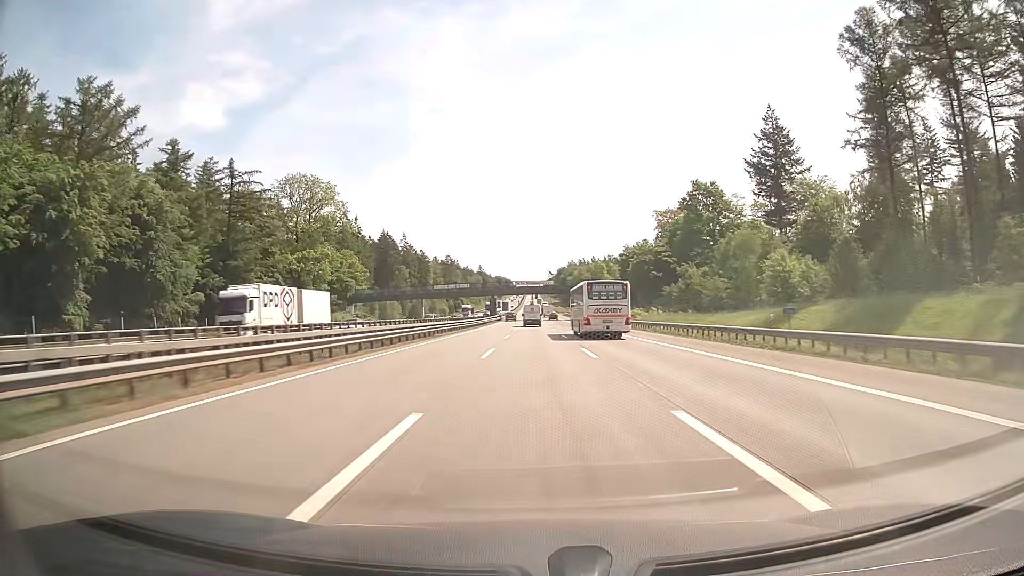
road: motorway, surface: concrete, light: Day
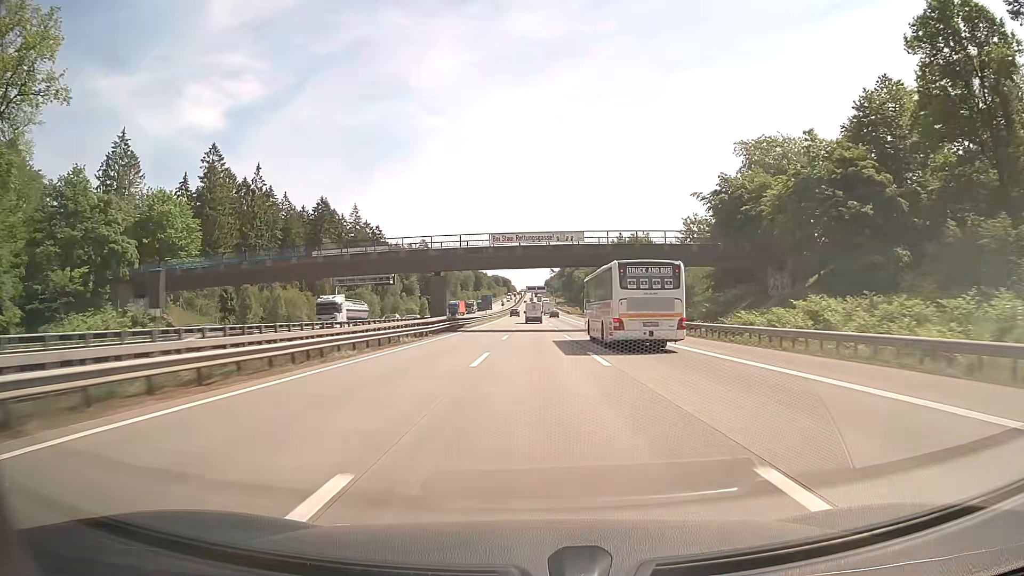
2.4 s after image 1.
(0.0, +75.6) m; 0°
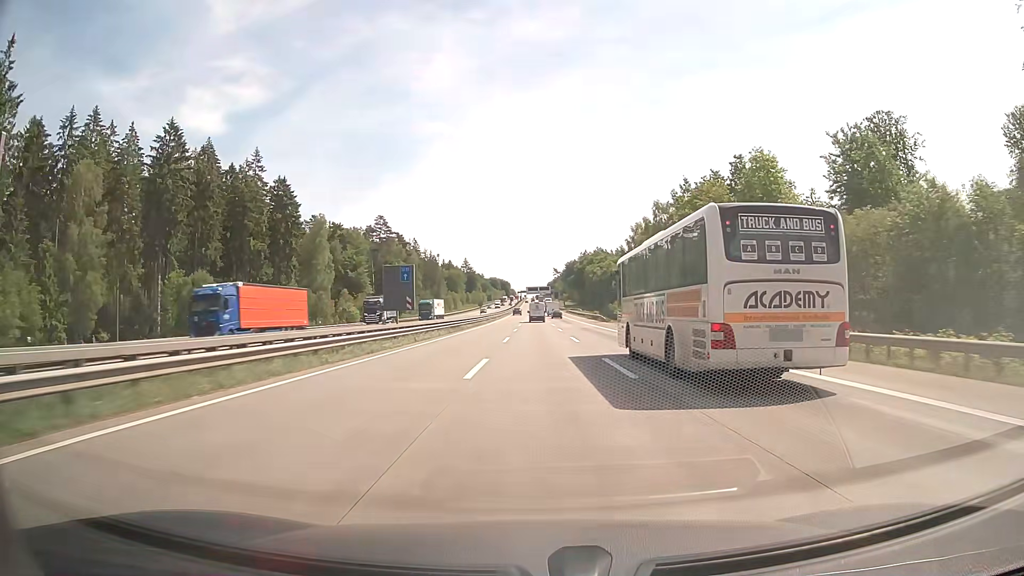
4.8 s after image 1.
(-0.1, +75.4) m; 0°
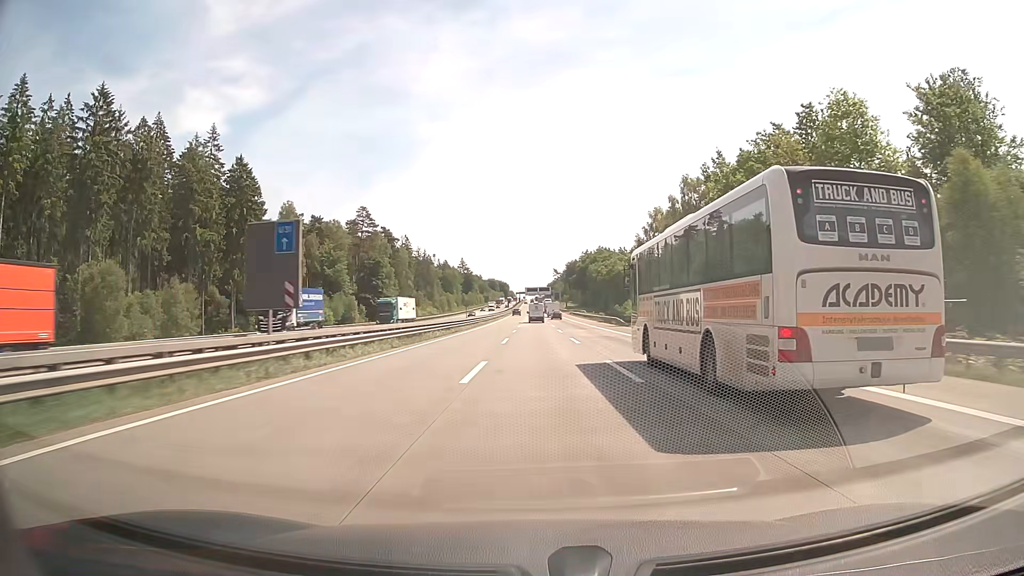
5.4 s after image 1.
(+0.1, +18.8) m; 0°
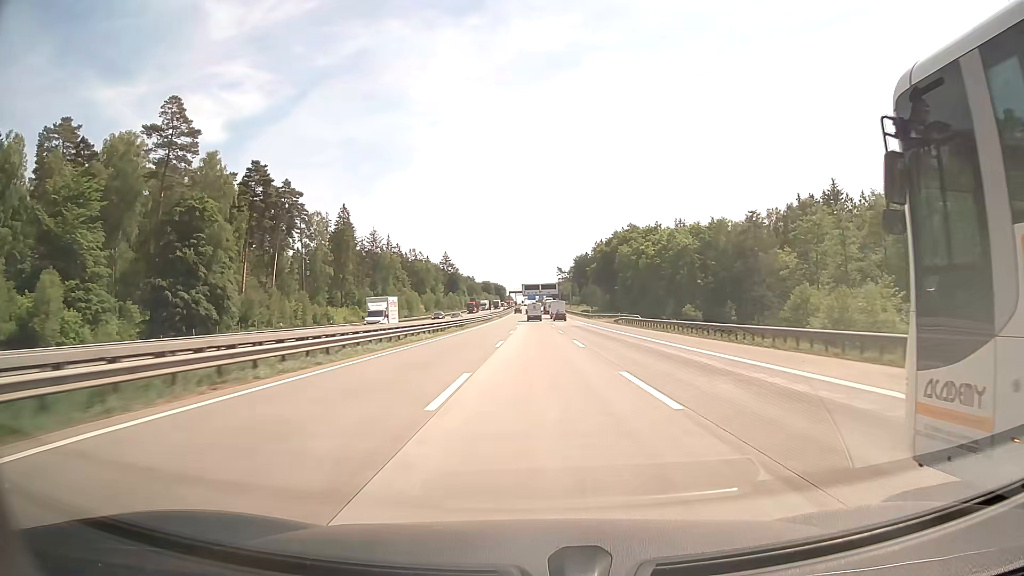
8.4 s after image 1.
(+0.1, +94.1) m; 0°
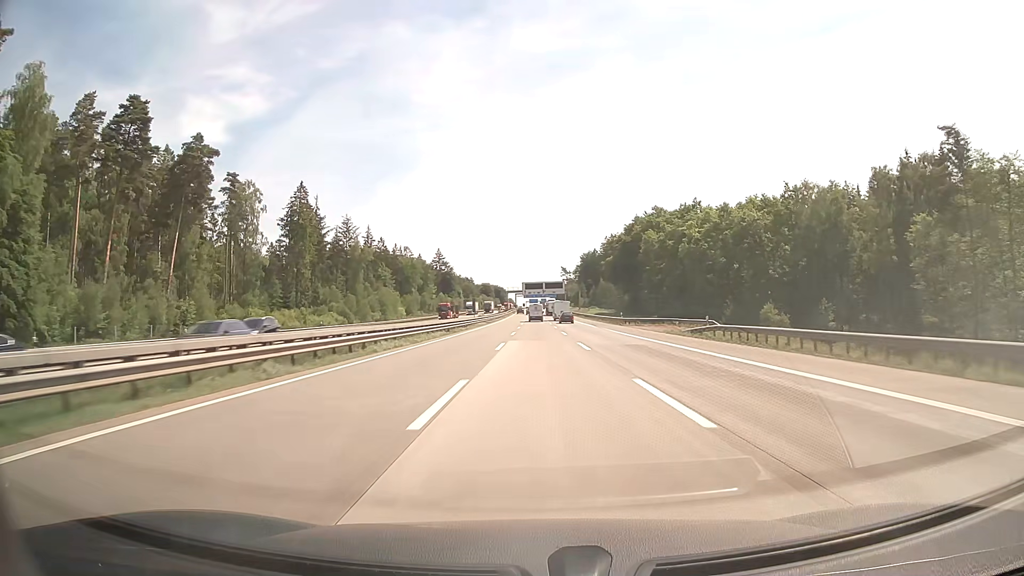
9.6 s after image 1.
(0.0, +37.6) m; 0°
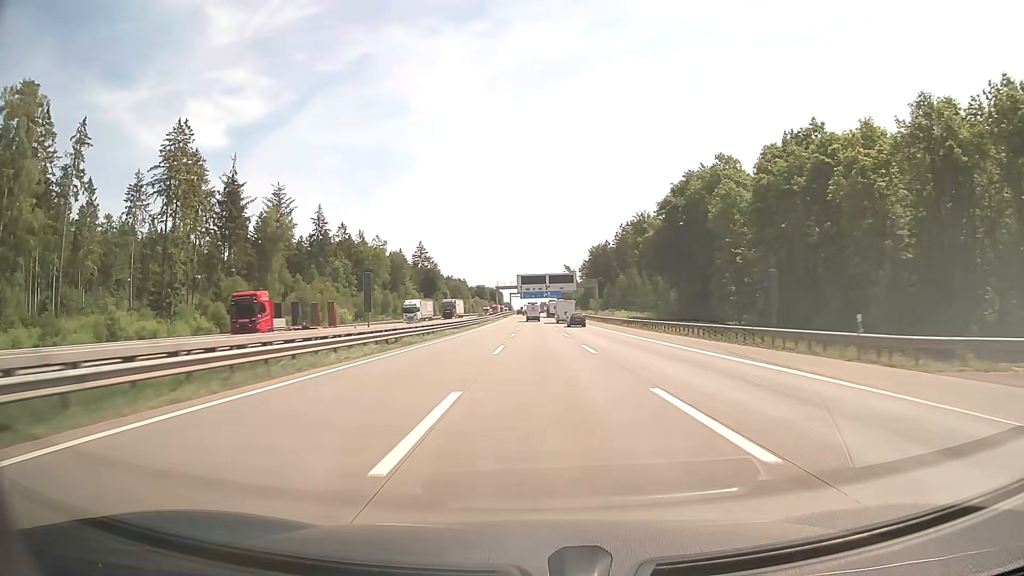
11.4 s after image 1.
(-0.1, +56.4) m; 0°
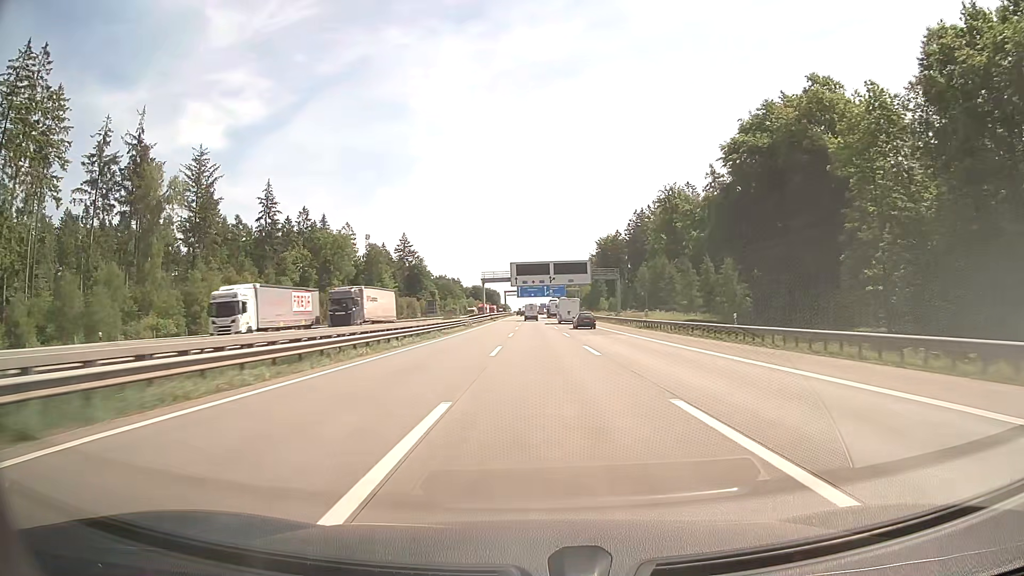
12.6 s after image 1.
(-0.1, +37.6) m; 0°
(0, +10) (0, +20) (0, +30) (0, +40) (0, +50) (0, +60) (0, +70) (0, +80) (0, +90) (0, +100) m
